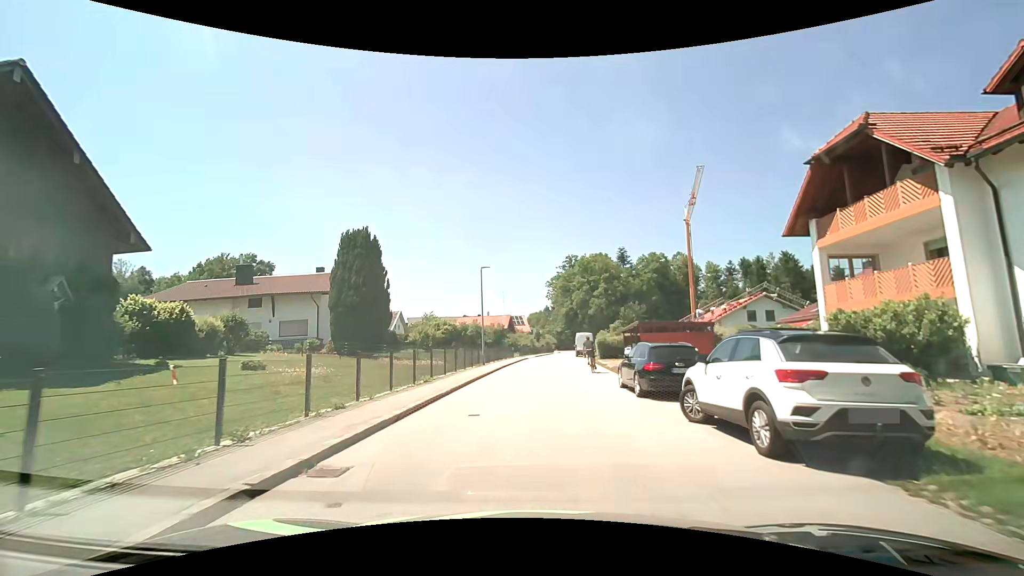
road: residential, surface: asphalt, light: Day
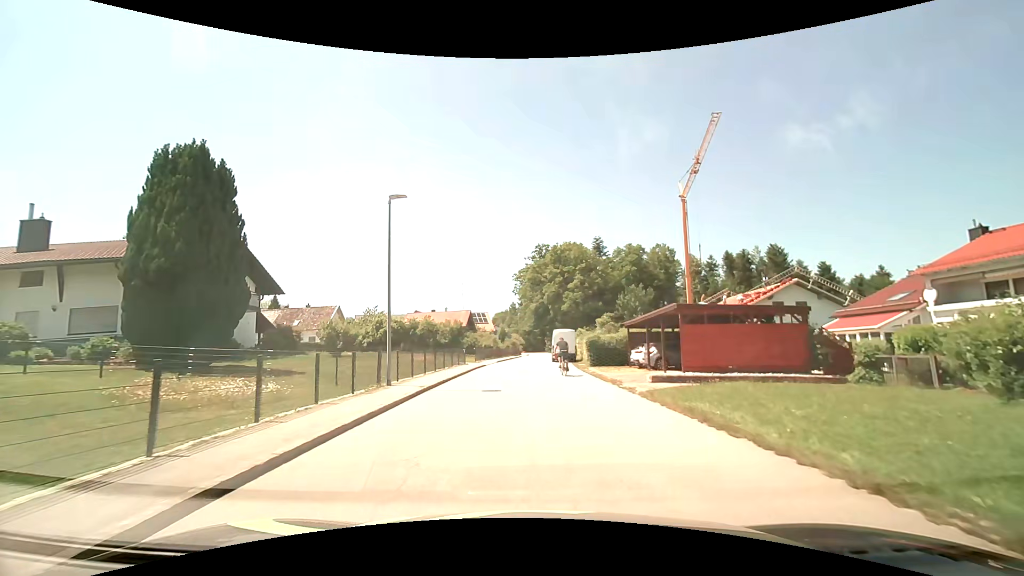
(+0.3, +15.5) m; +4°
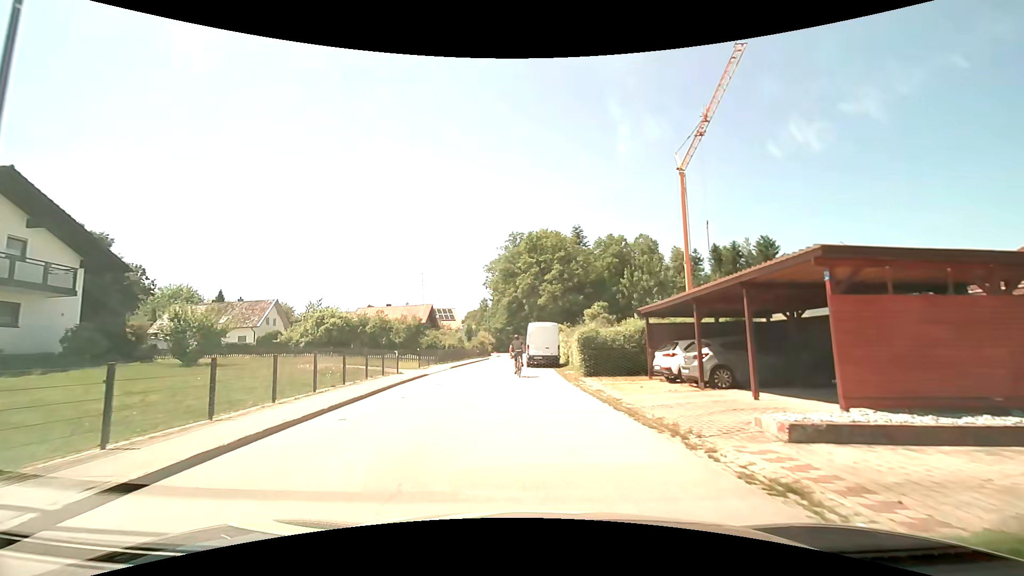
(+0.2, +11.5) m; +3°
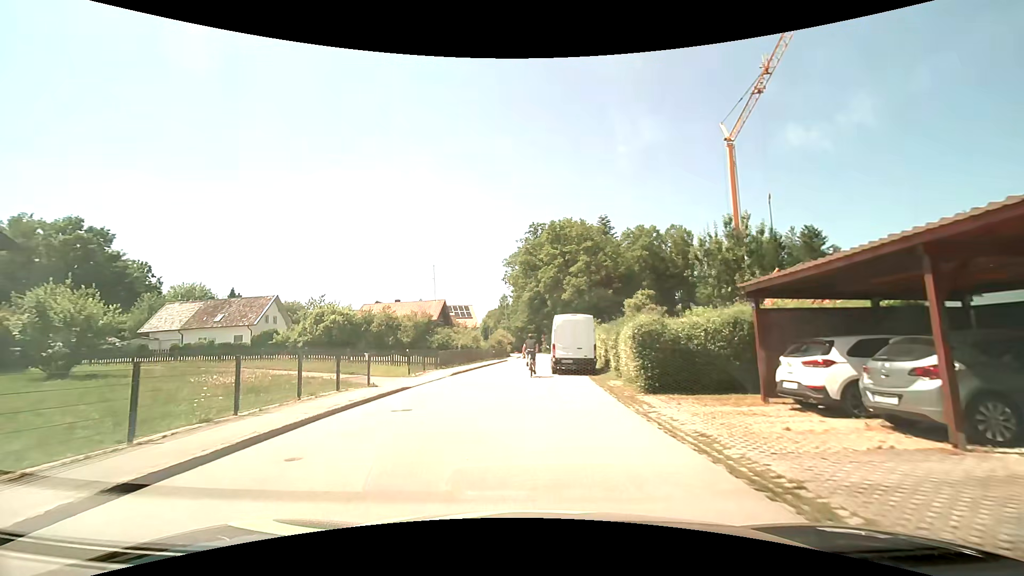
(-0.1, +7.4) m; -3°
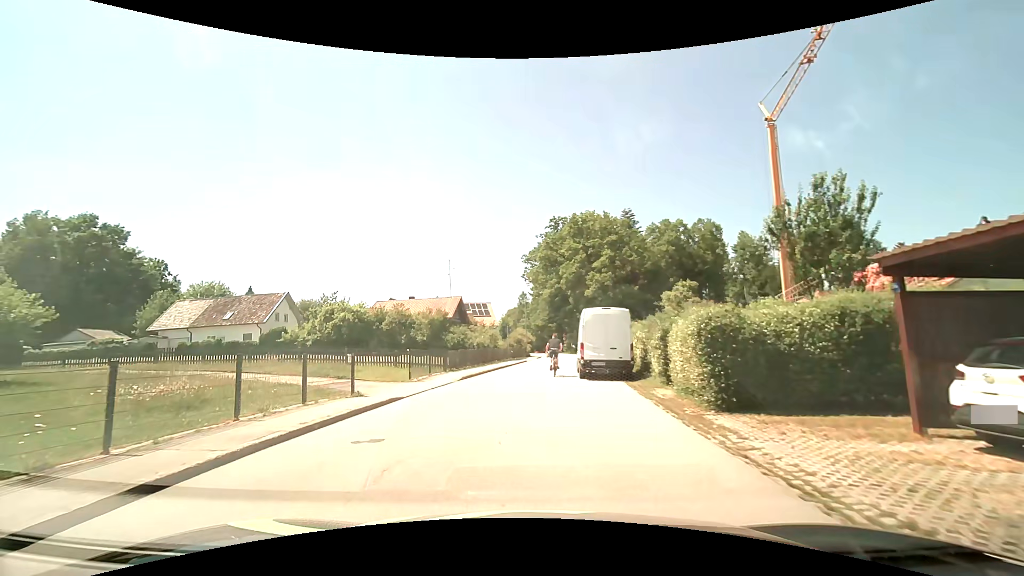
(0.0, +3.6) m; -2°
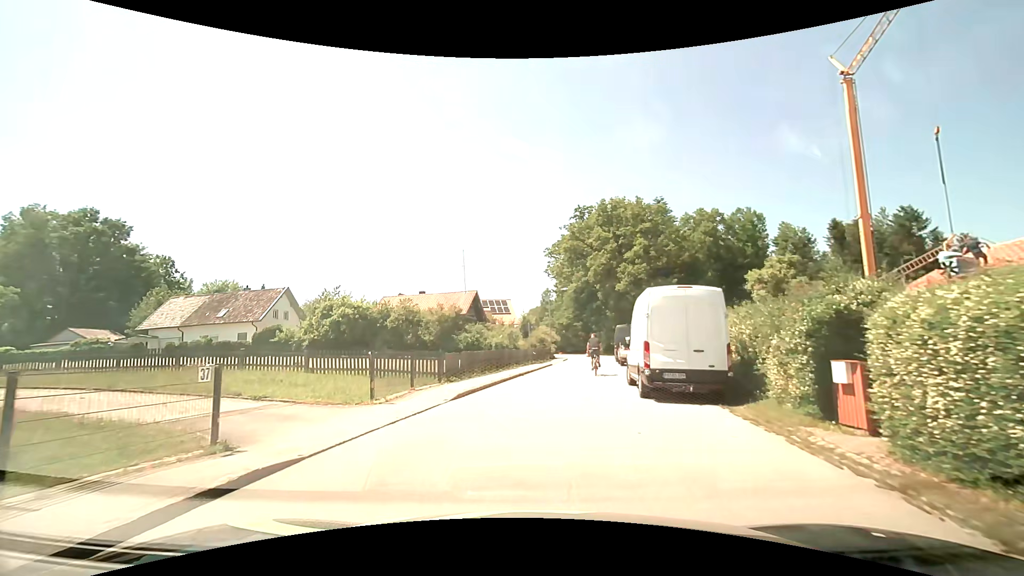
(-0.2, +6.9) m; -3°
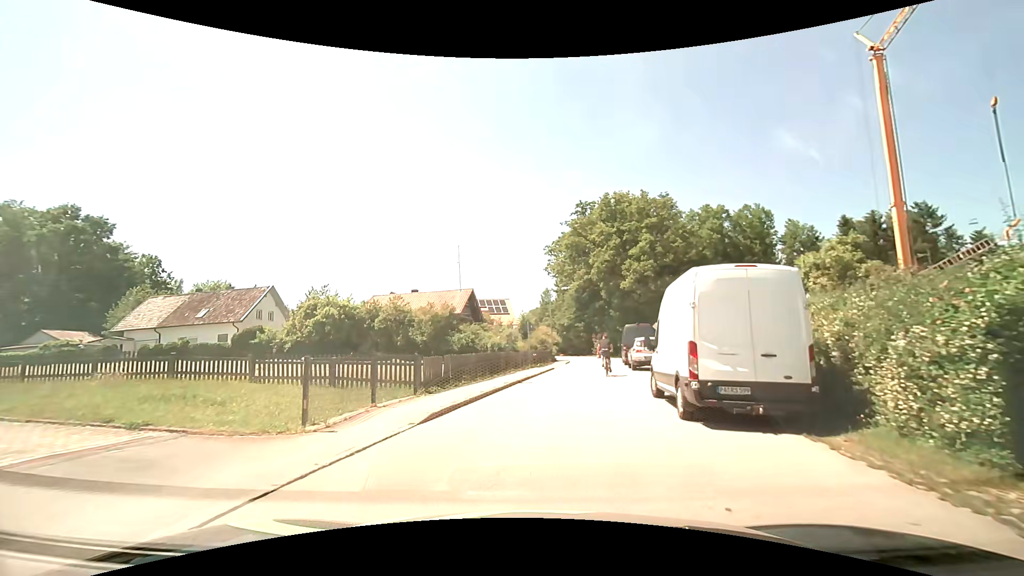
(0.0, +3.4) m; 0°
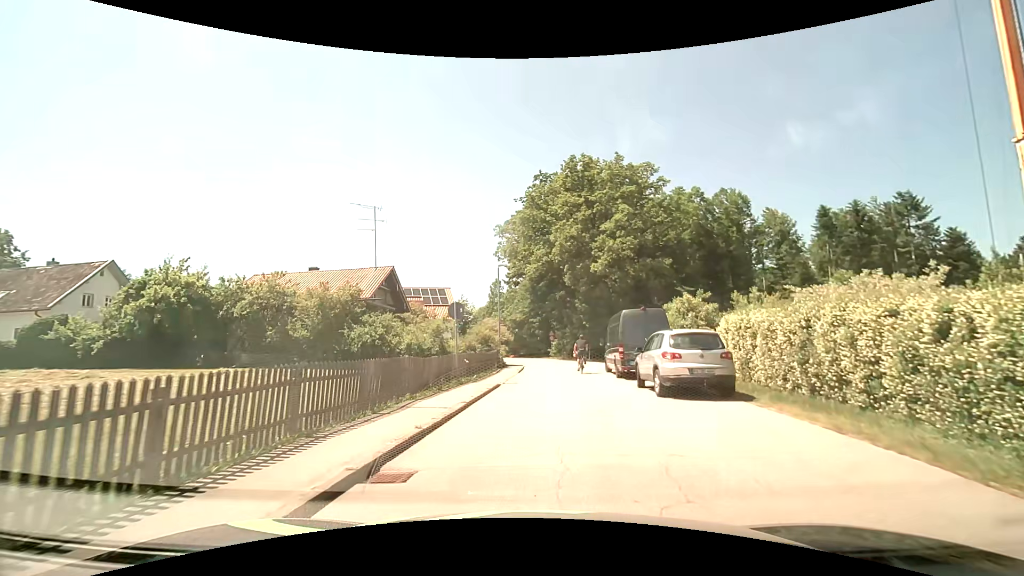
(+0.5, +13.5) m; +6°
(0, +10) (+1, +20) (+2, +30) (+3, +40) (+3, +50) (0, +60) (-3, +69) (-7, +78) (-11, +87) (-16, +96) m
